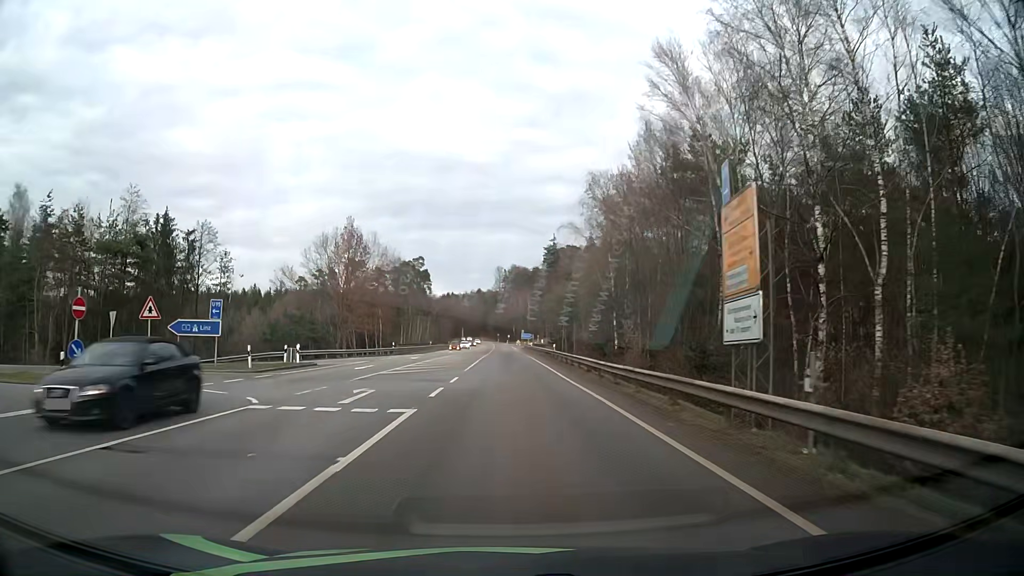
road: secondary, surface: asphalt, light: Day
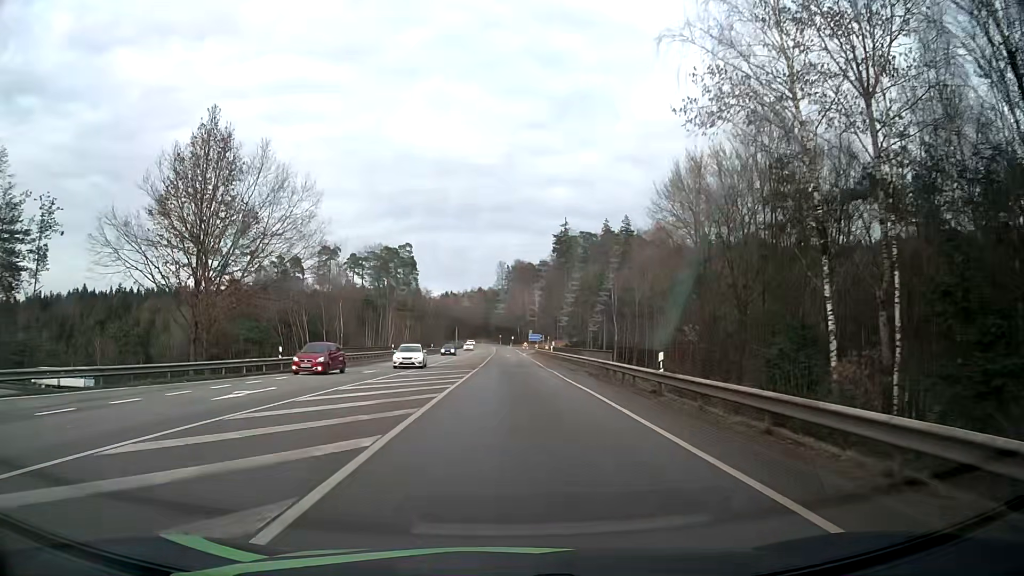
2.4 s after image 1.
(-0.1, +37.0) m; 0°
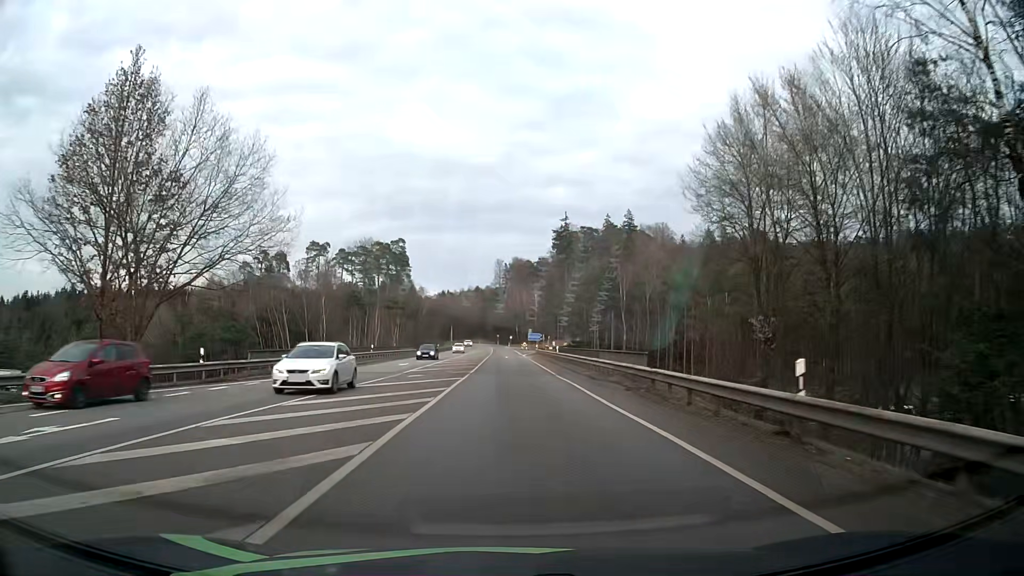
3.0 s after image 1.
(0.0, +9.2) m; 0°
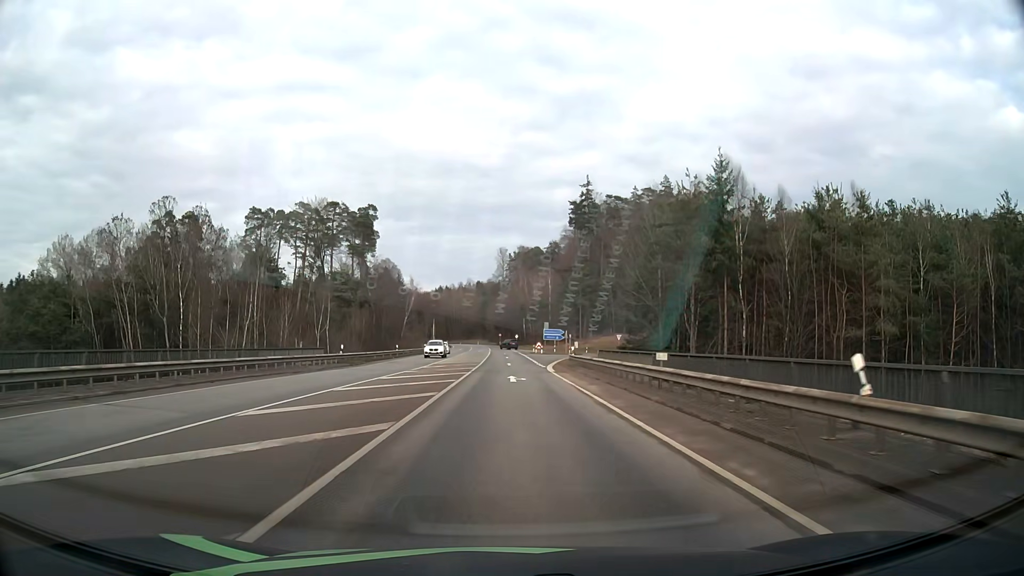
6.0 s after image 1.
(0.0, +46.3) m; 0°
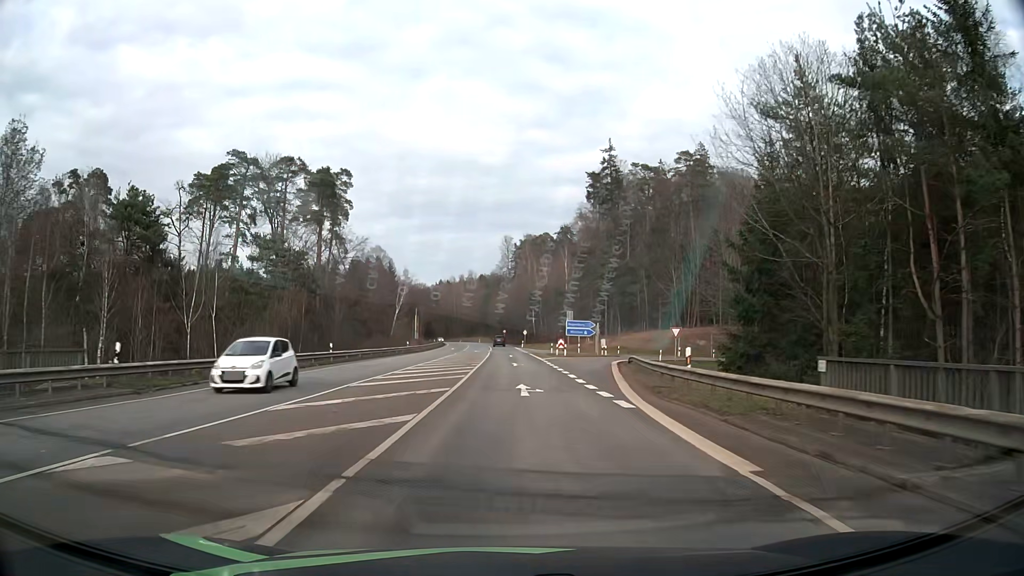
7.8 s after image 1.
(-0.1, +28.0) m; 0°
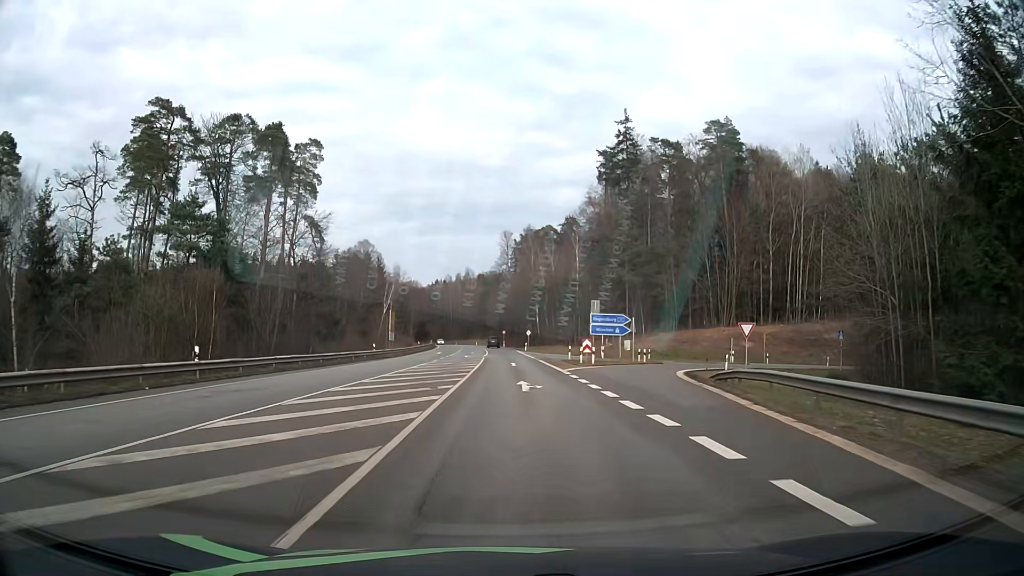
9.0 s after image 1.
(0.0, +18.8) m; 0°
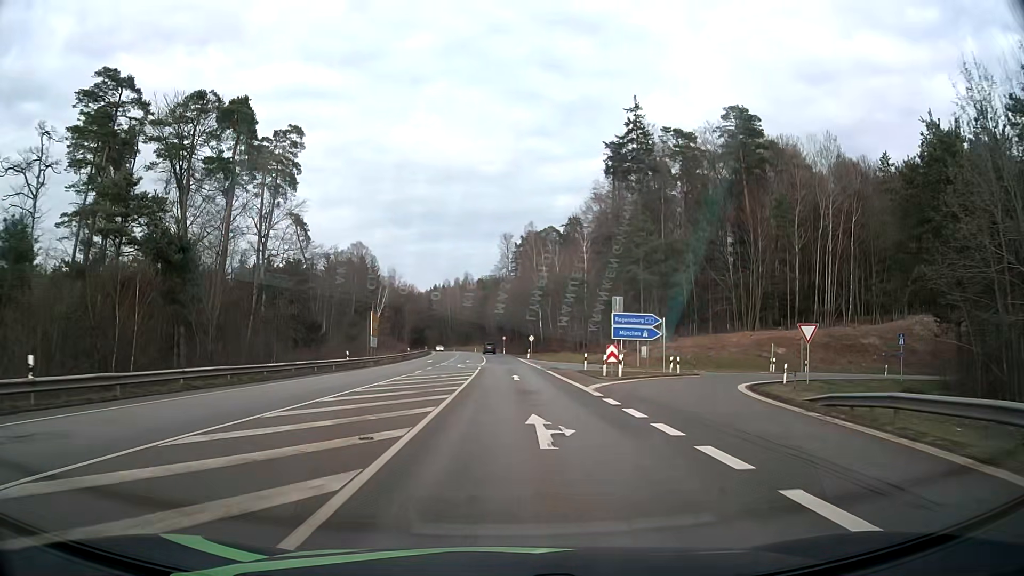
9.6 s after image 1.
(0.0, +9.4) m; 0°
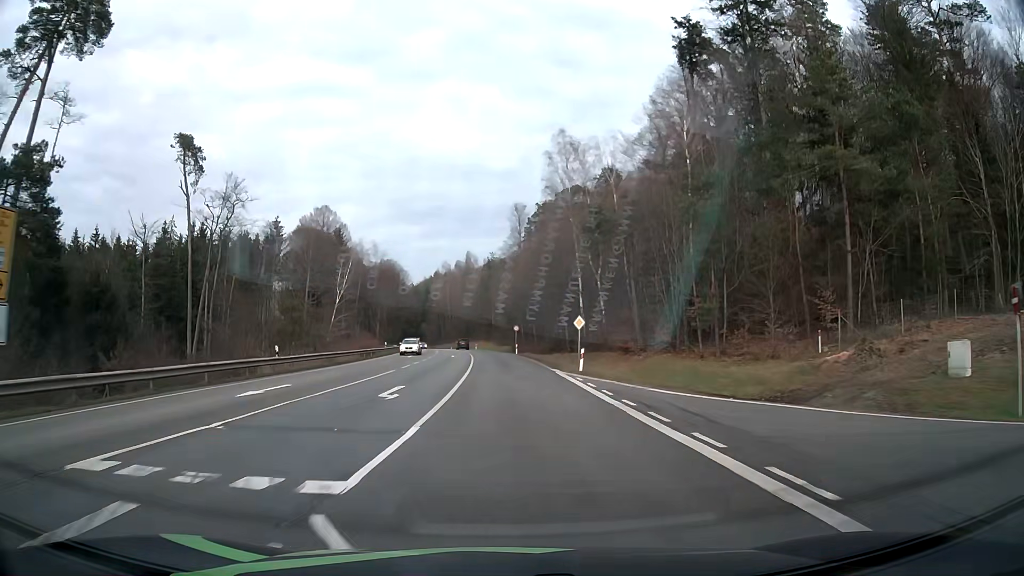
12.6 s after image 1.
(-0.4, +47.3) m; -1°
(0, +10) (0, +20) (0, +30) (-1, +40) (-1, +50) (-2, +60) (-2, +70) (-3, +80) (-4, +90) (-5, +100) m
